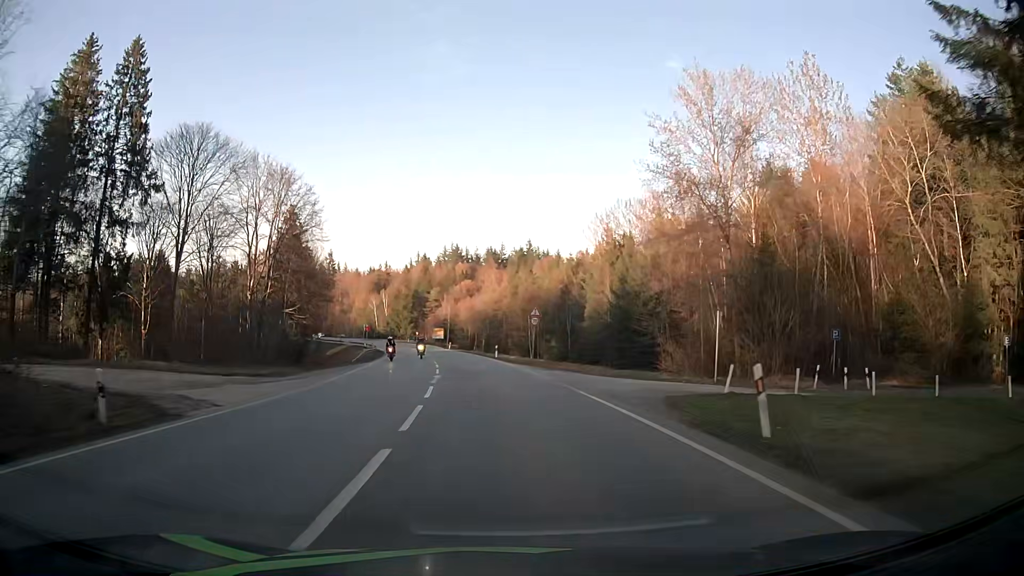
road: secondary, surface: asphalt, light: Day
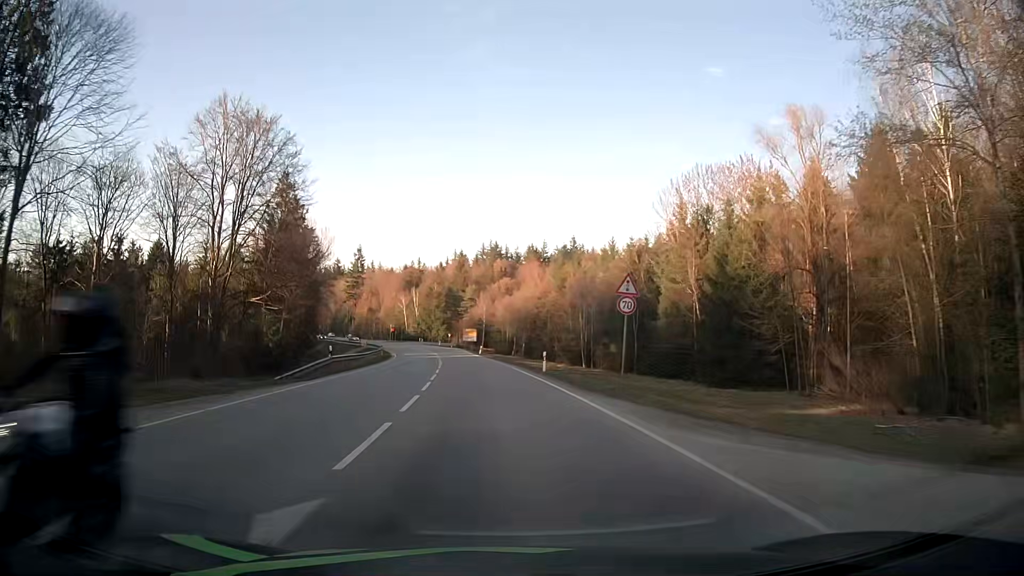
(-0.6, +21.4) m; -3°
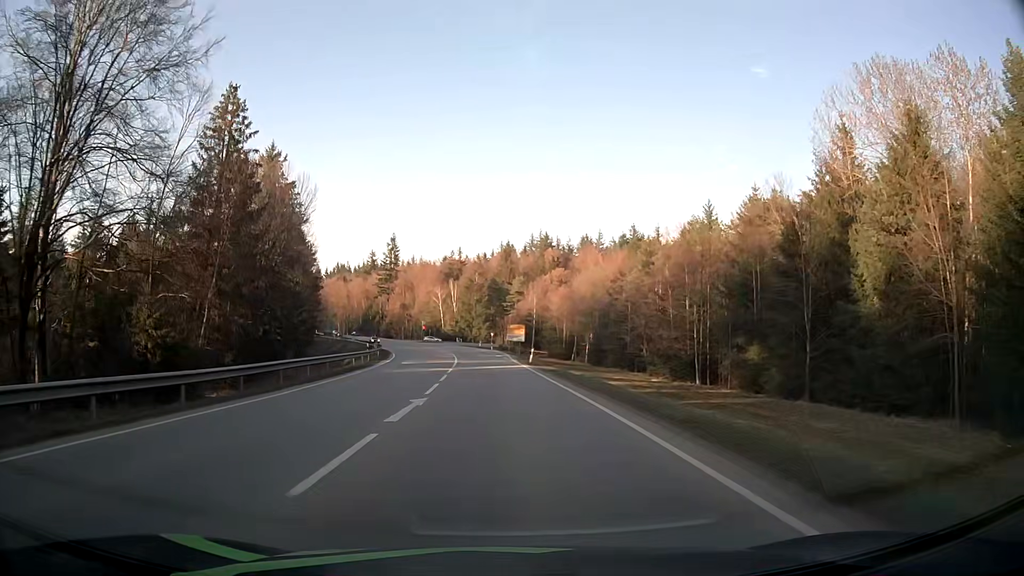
(-1.2, +31.2) m; -4°
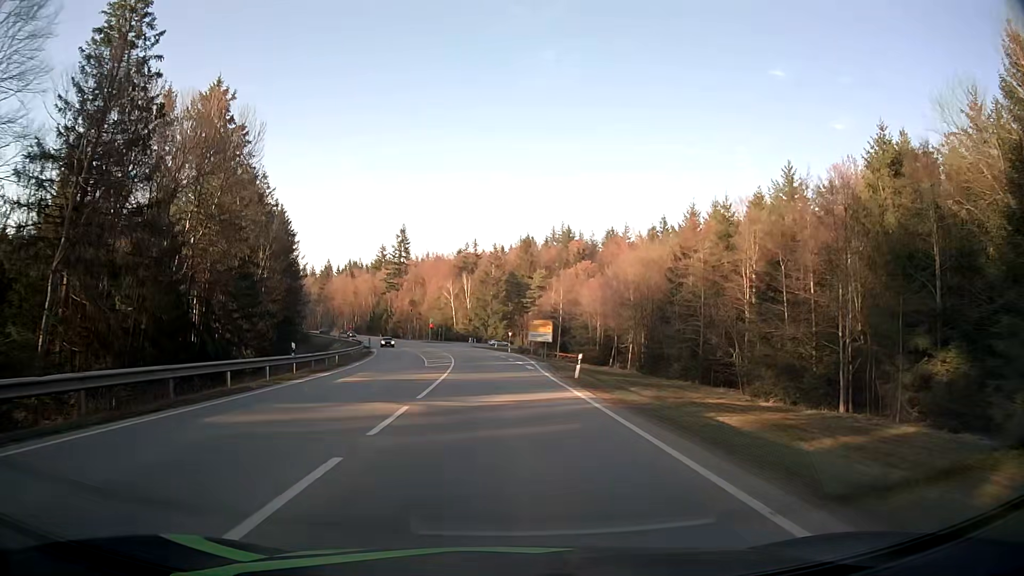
(-0.3, +20.3) m; -1°
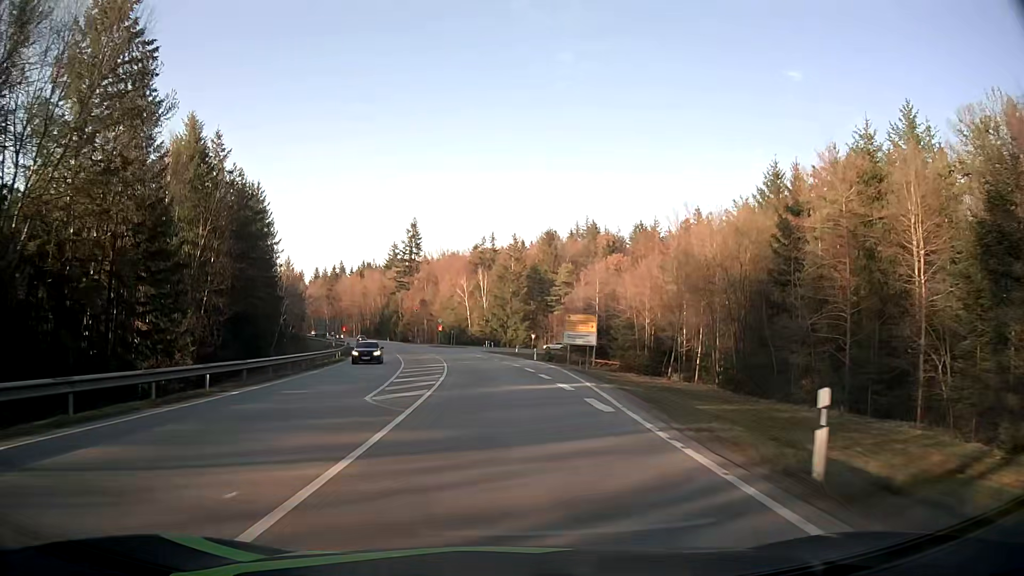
(-0.3, +19.8) m; -2°
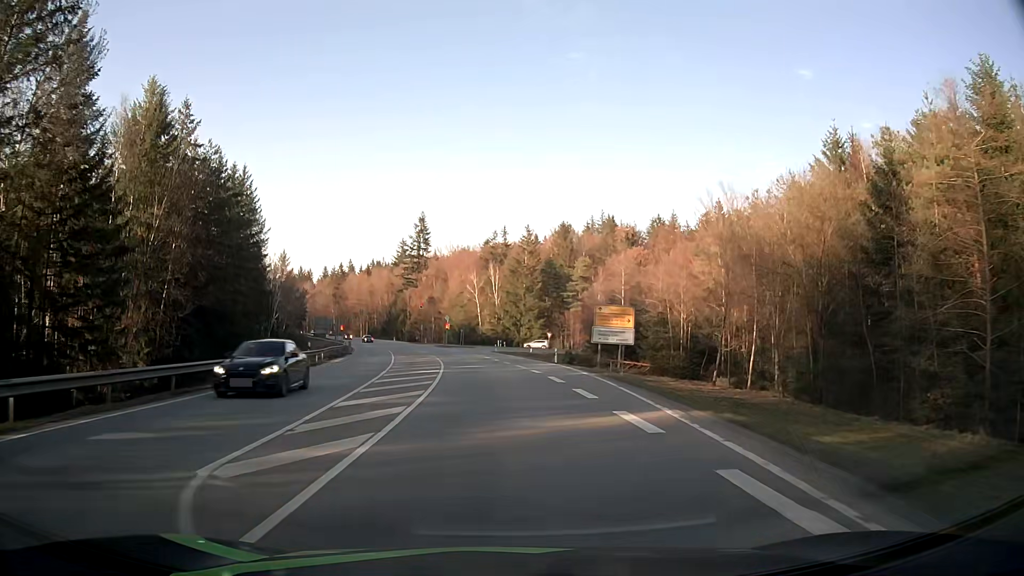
(-0.1, +9.7) m; -1°
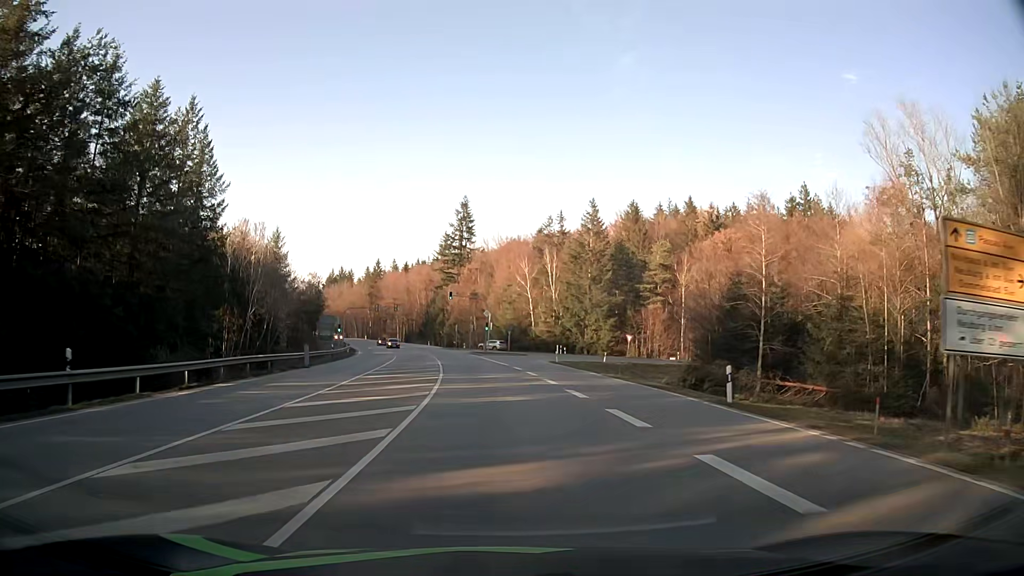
(-1.0, +28.8) m; -4°
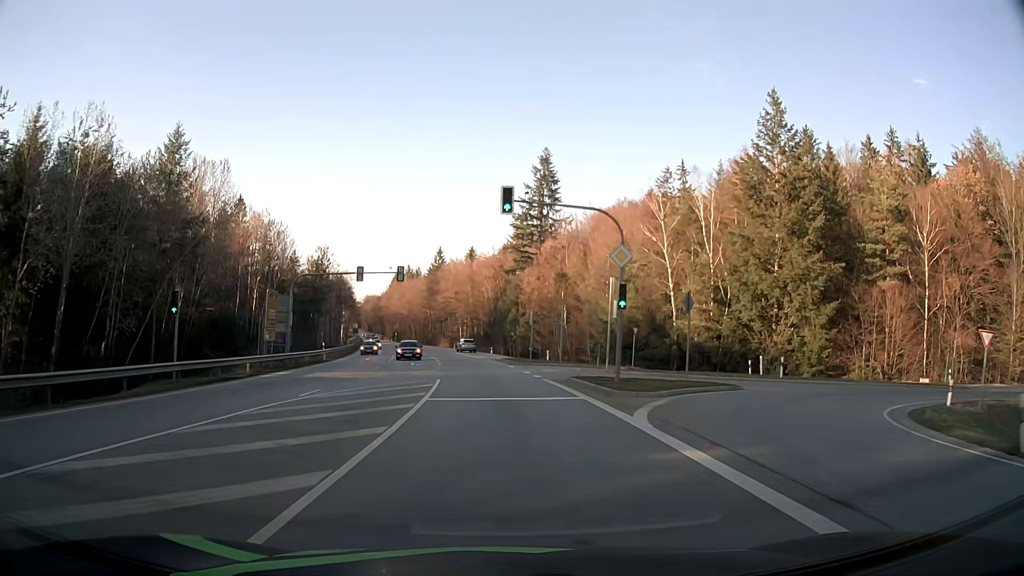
(-3.1, +49.4) m; -7°
(0, +10) (0, +20) (-1, +30) (-2, +40) (-3, +50) (-4, +60) (-6, +70) (-8, +80) (-10, +89) (-12, +99) m
